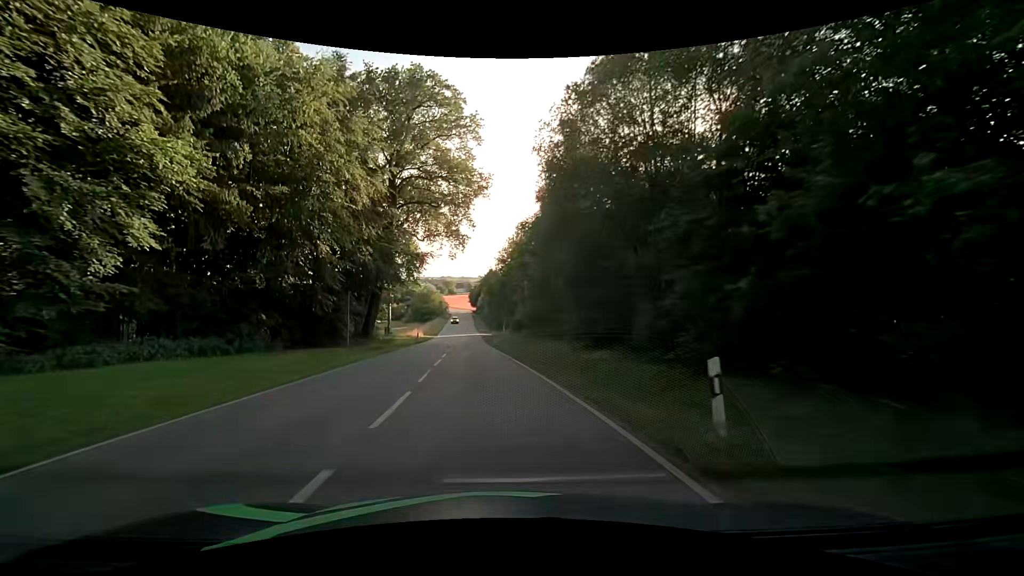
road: tertiary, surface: asphalt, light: Day
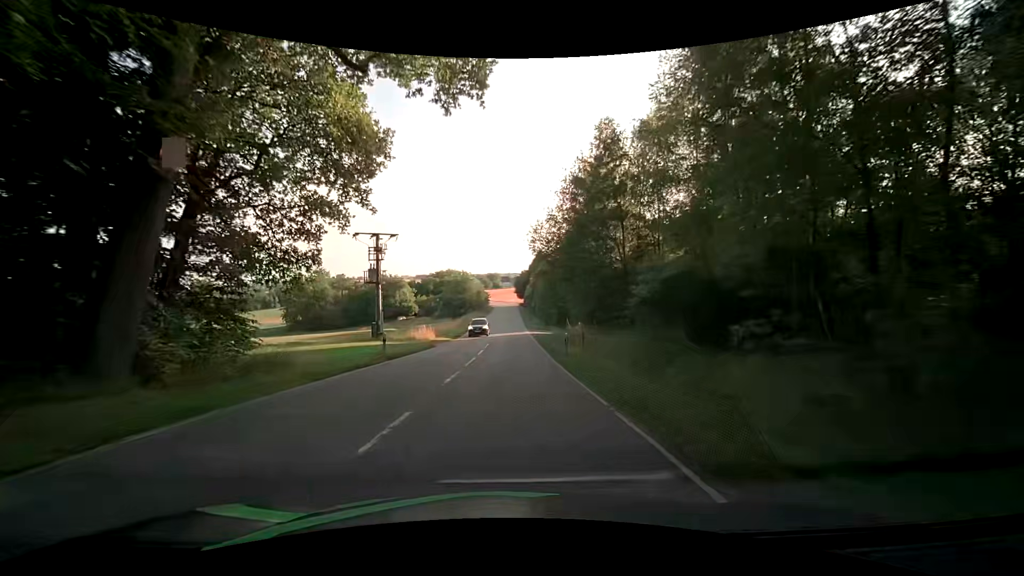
(-2.0, +32.0) m; -6°
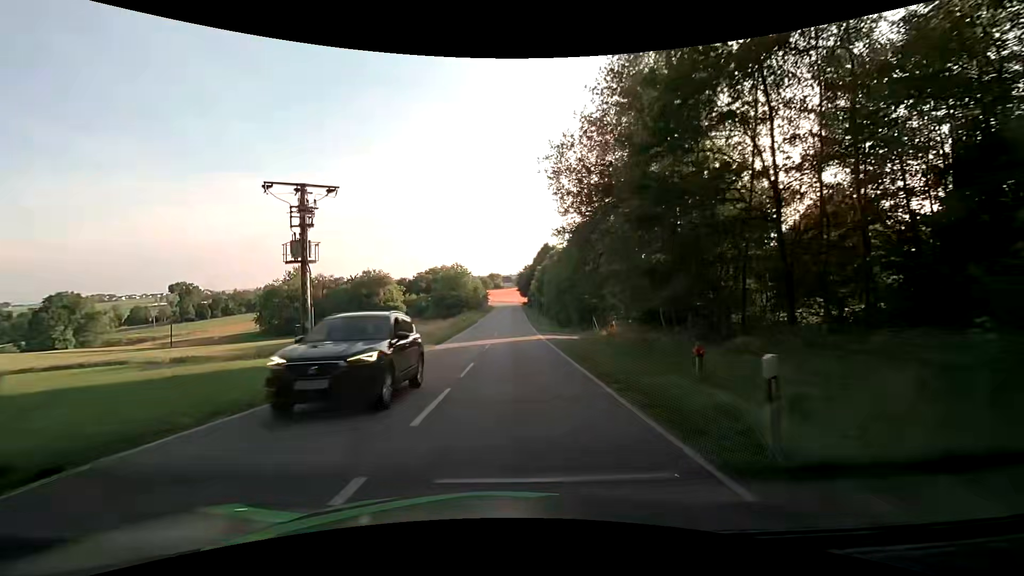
(0.0, +16.6) m; 0°
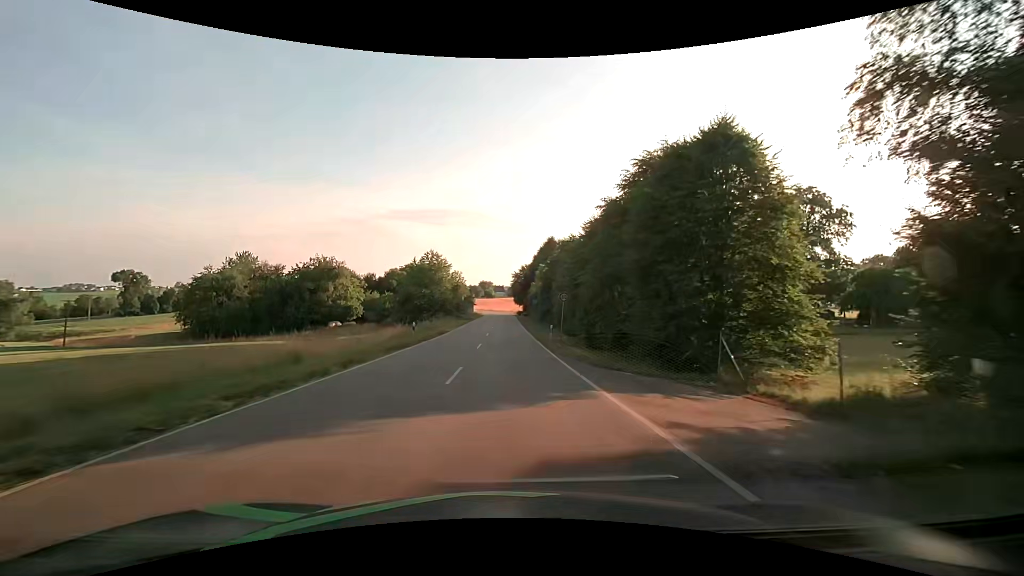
(+0.1, +25.8) m; +1°
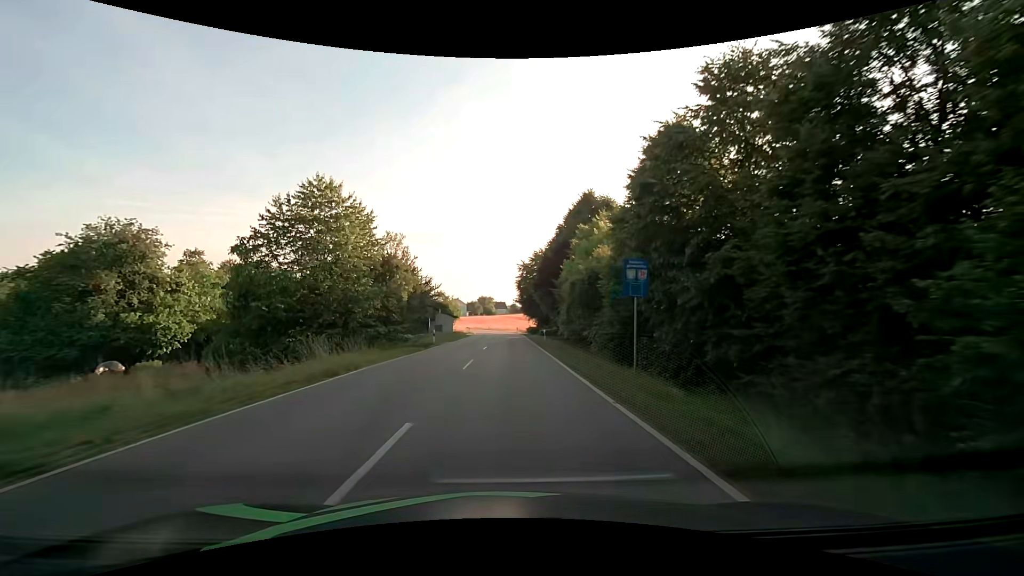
(0.0, +43.7) m; 0°
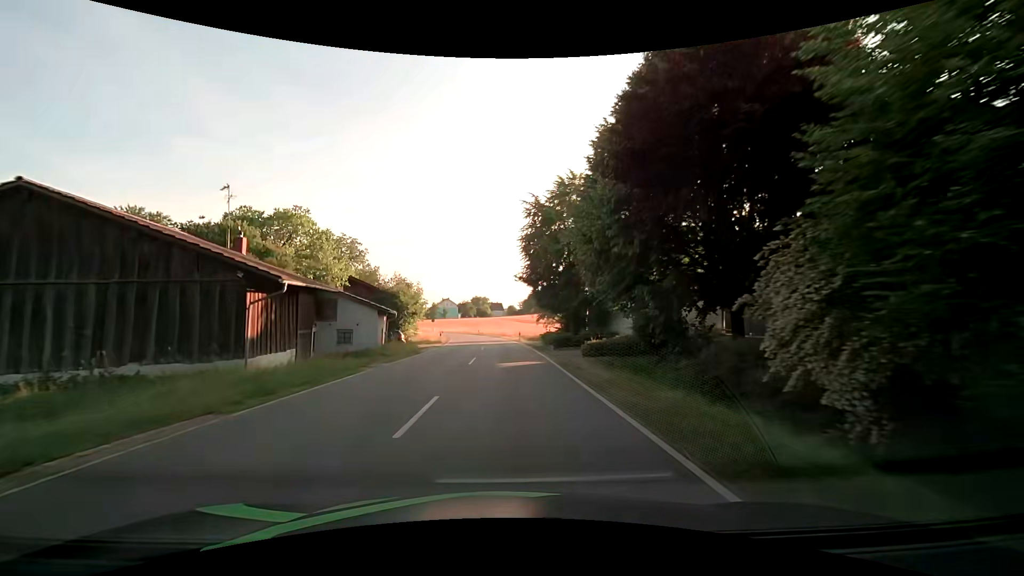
(+0.1, +33.1) m; 0°
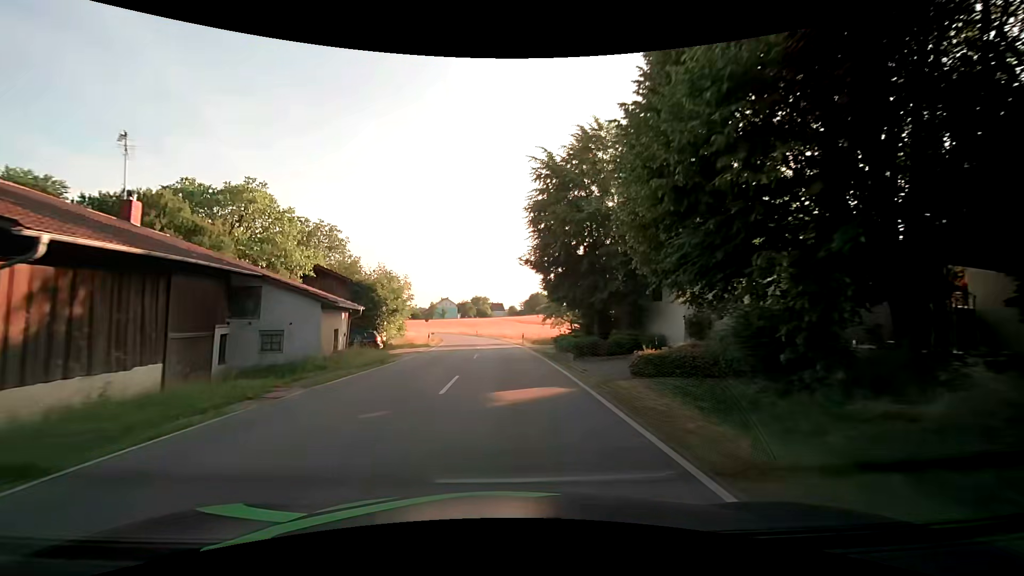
(0.0, +8.1) m; 0°
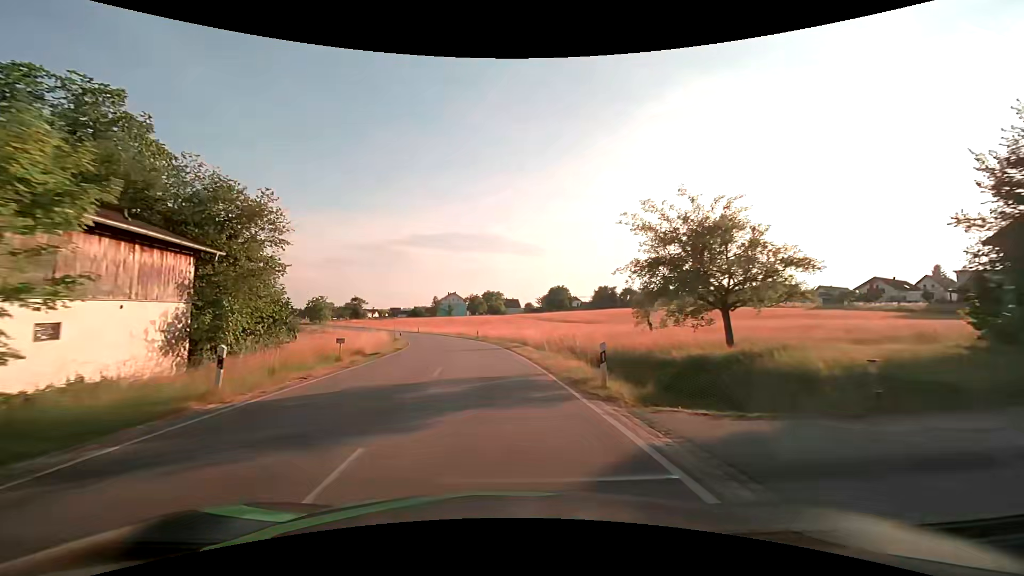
(-0.3, +32.3) m; -2°
(0, +10) (-1, +20) (-2, +30) (-3, +40) (-5, +50) (-7, +59) (-10, +69) (-13, +78) (-17, +88) (-21, +97) m
